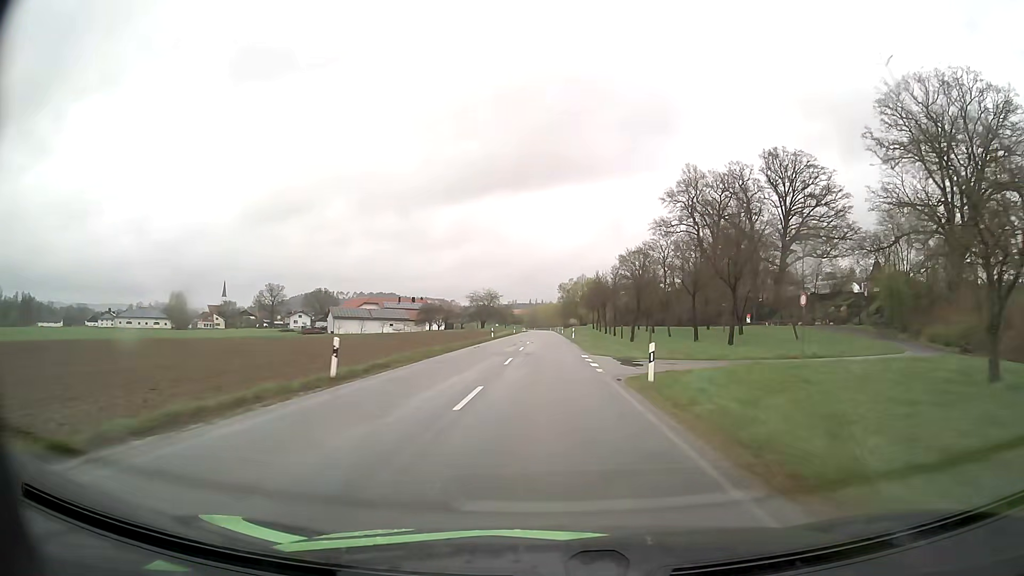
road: secondary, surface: asphalt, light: Day
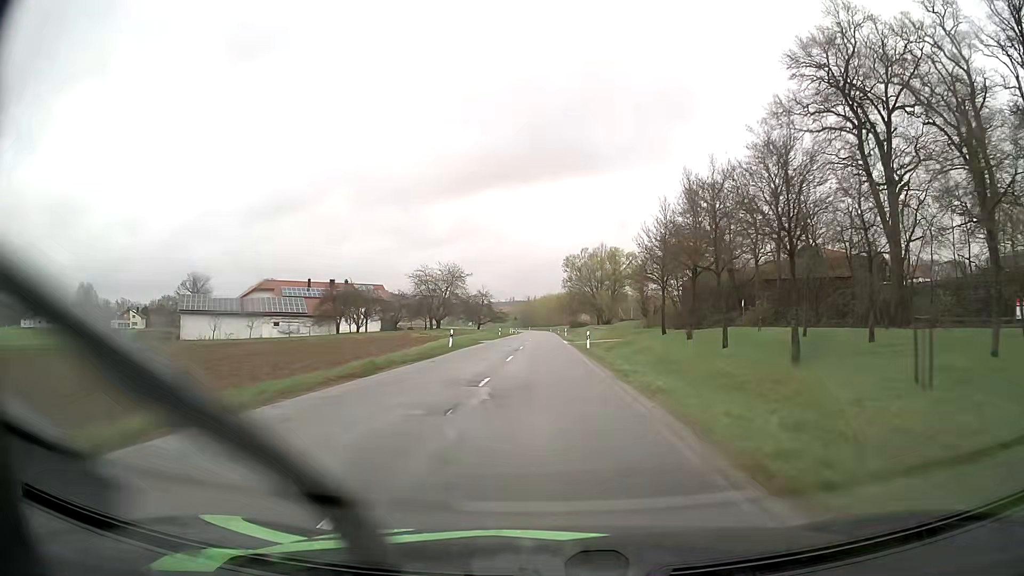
(+0.1, +70.2) m; 0°
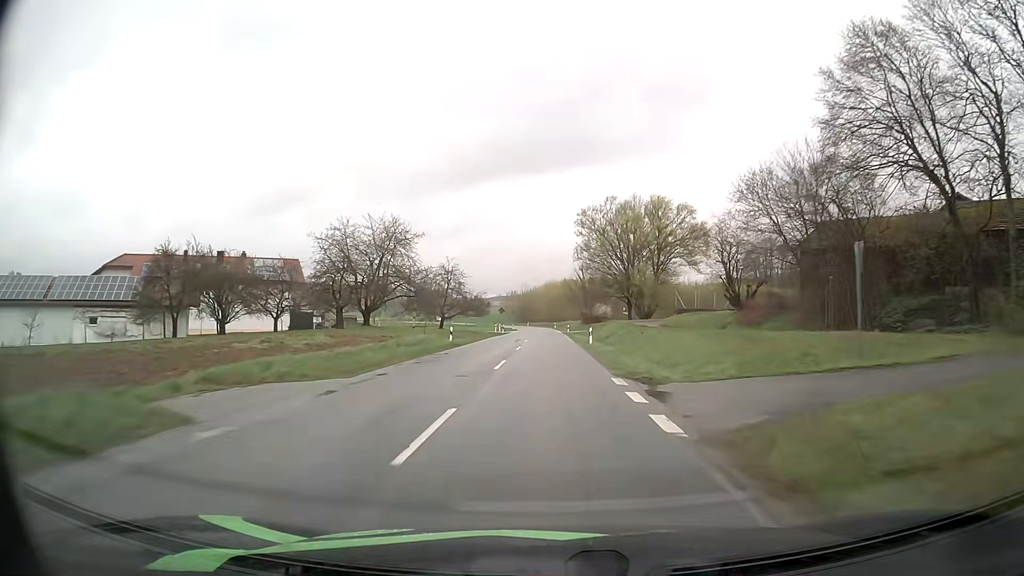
(-0.1, +42.6) m; 0°
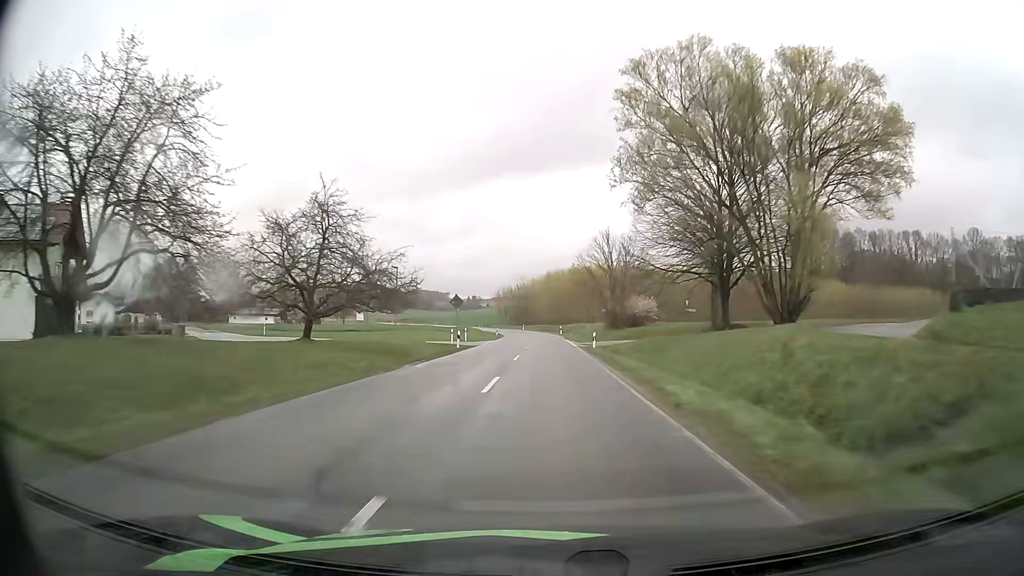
(-0.2, +41.4) m; 0°
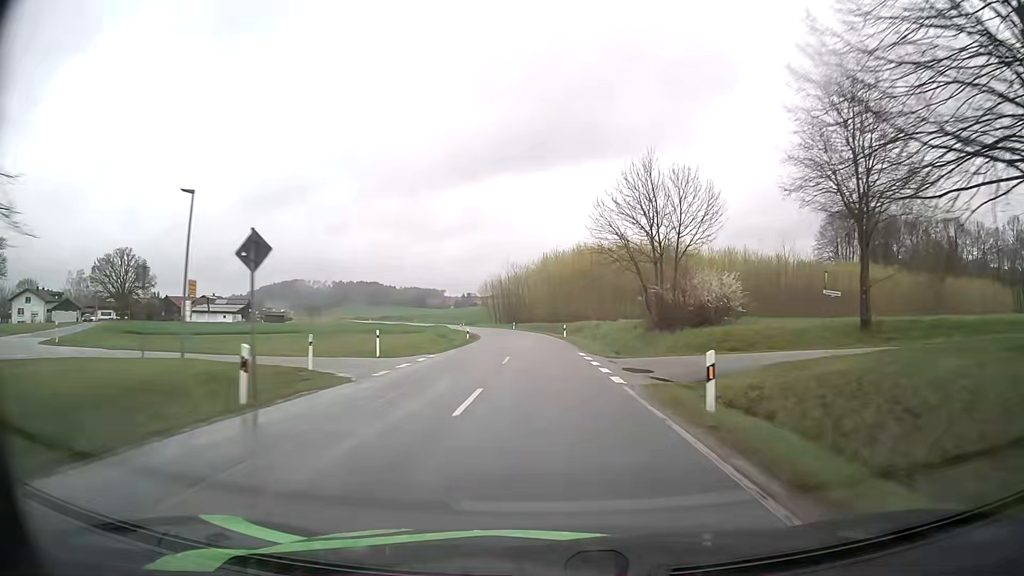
(0.0, +27.5) m; 0°
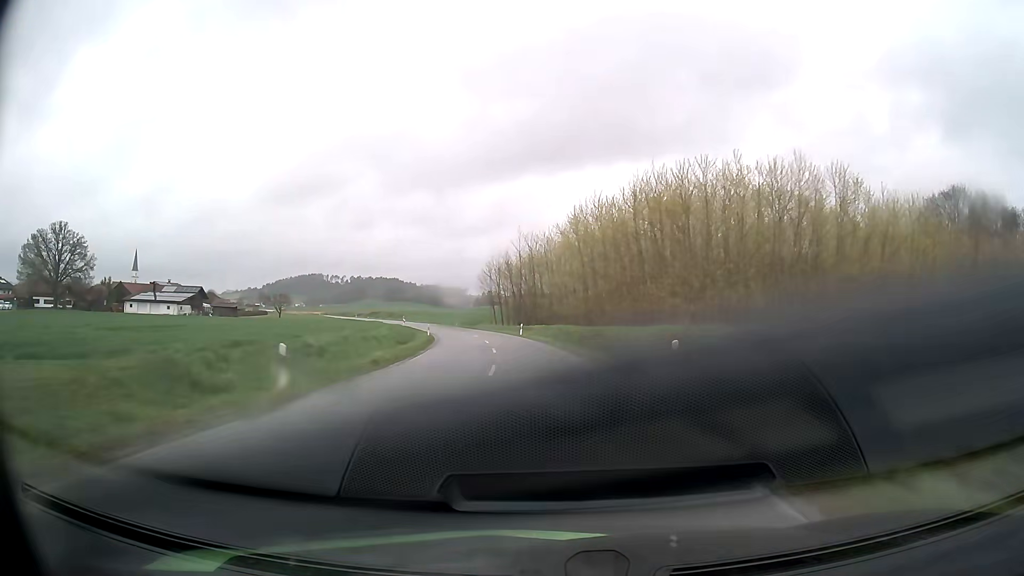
(-0.4, +40.7) m; -1°
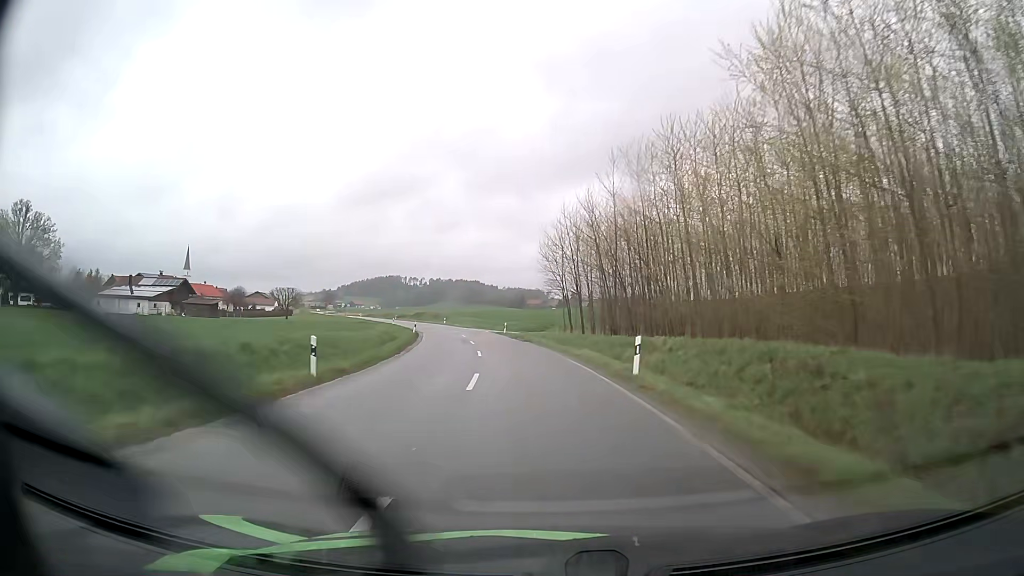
(-2.2, +40.0) m; -7°
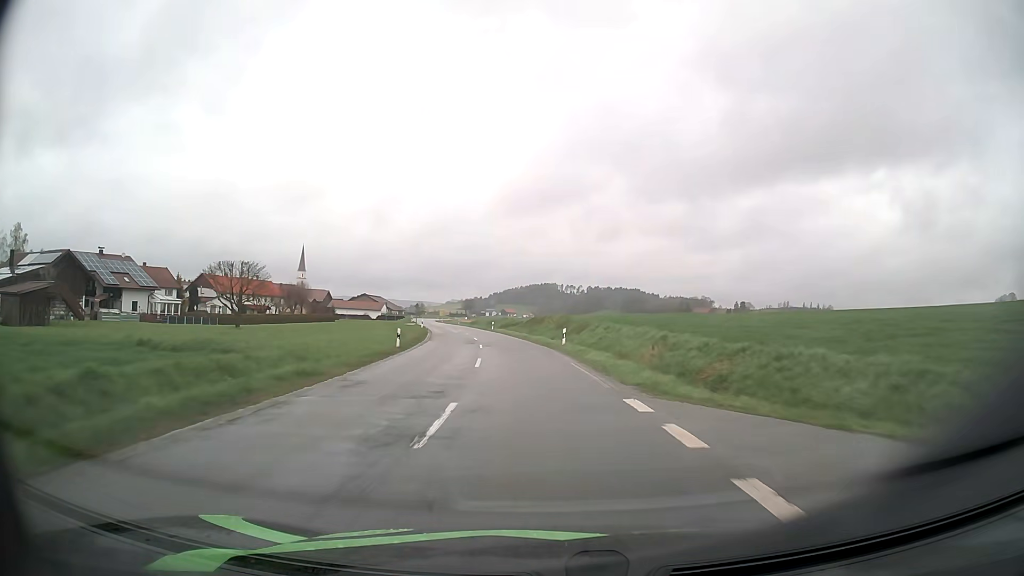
(-8.2, +65.8) m; -14°
(0, +10) (-1, +20) (-1, +30) (-3, +40) (-4, +50) (-6, +60) (-8, +69) (-10, +79) (-12, +89) (-14, +99) m
